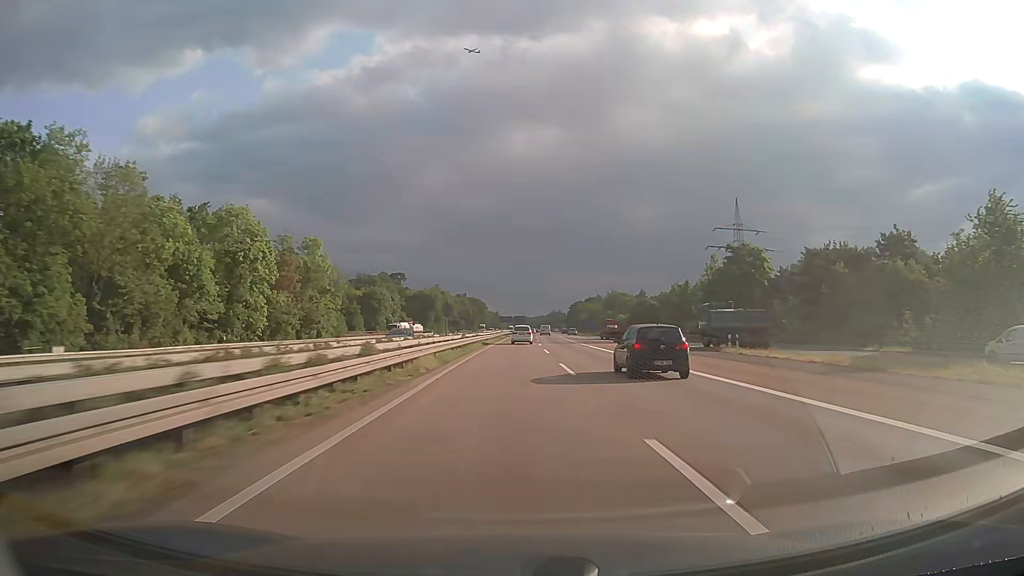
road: motorway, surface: asphalt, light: Day
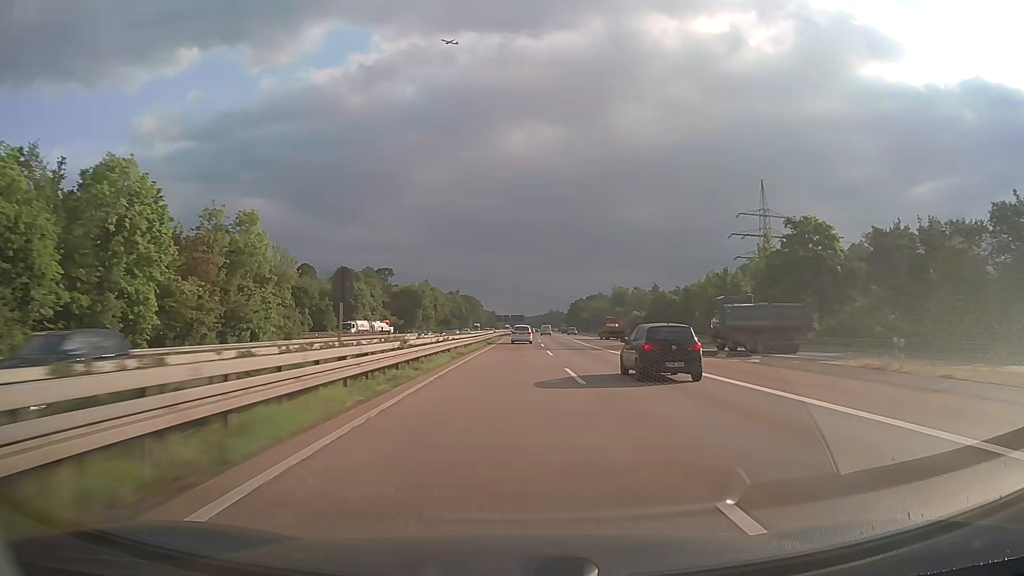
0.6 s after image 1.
(+0.1, +20.7) m; 0°
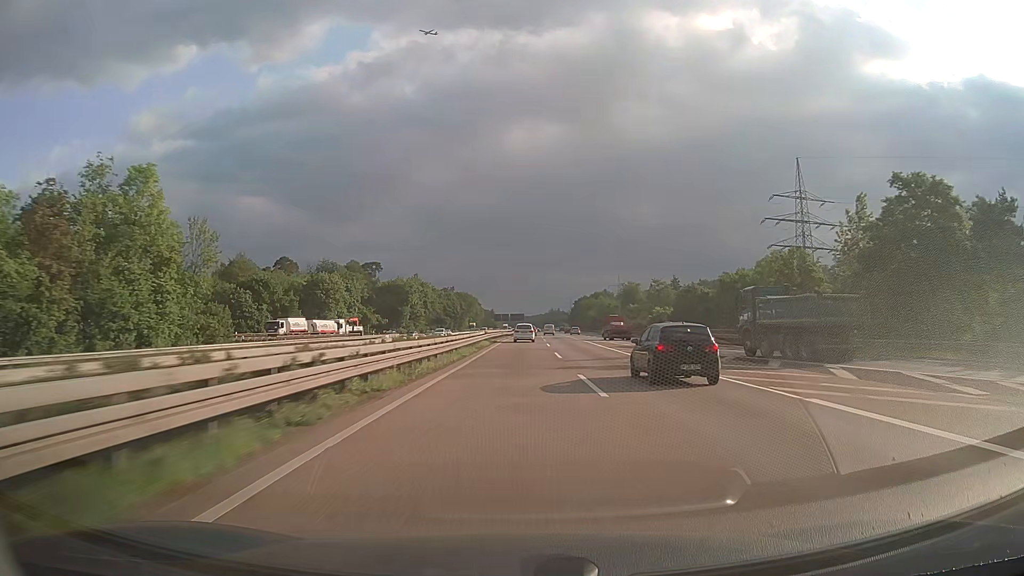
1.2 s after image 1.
(0.0, +20.8) m; 0°
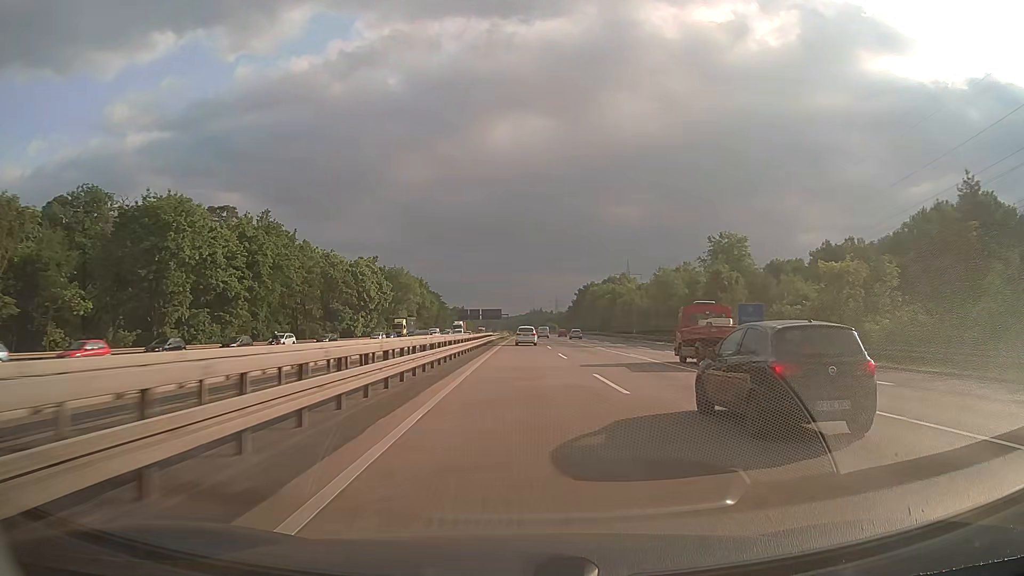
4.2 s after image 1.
(+1.3, +104.6) m; +2°
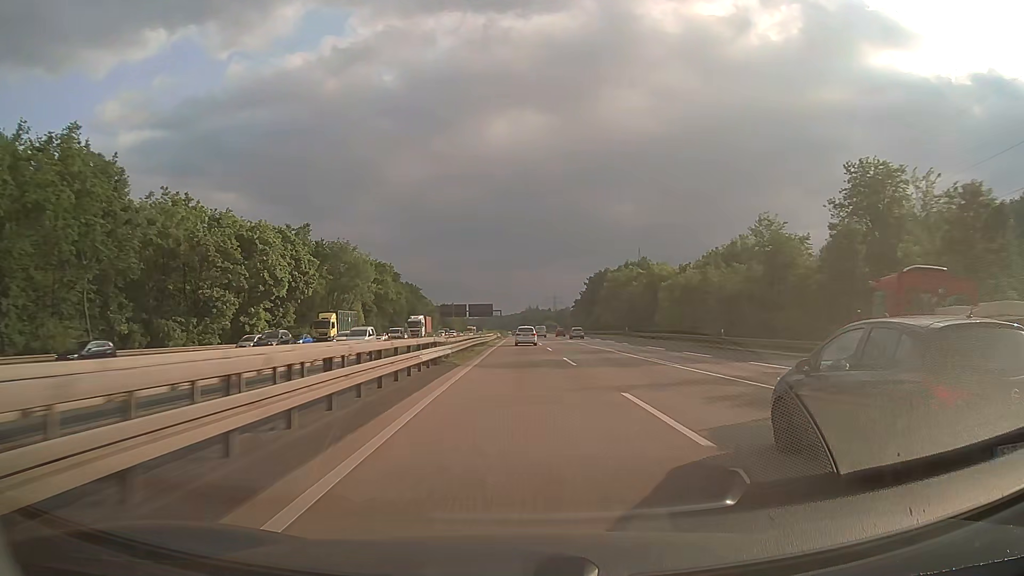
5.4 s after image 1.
(+0.2, +42.1) m; 0°
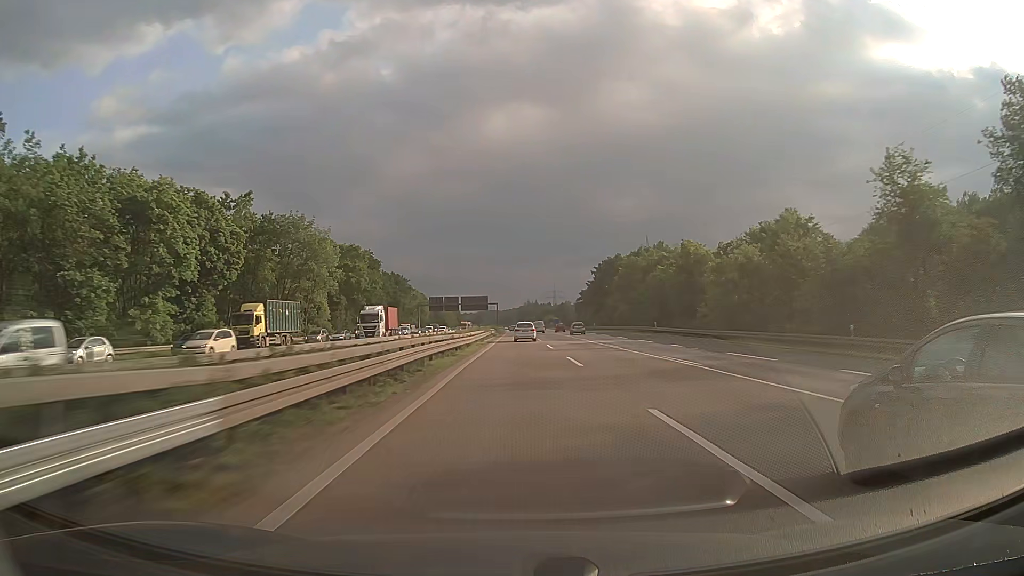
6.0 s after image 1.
(0.0, +21.1) m; 0°
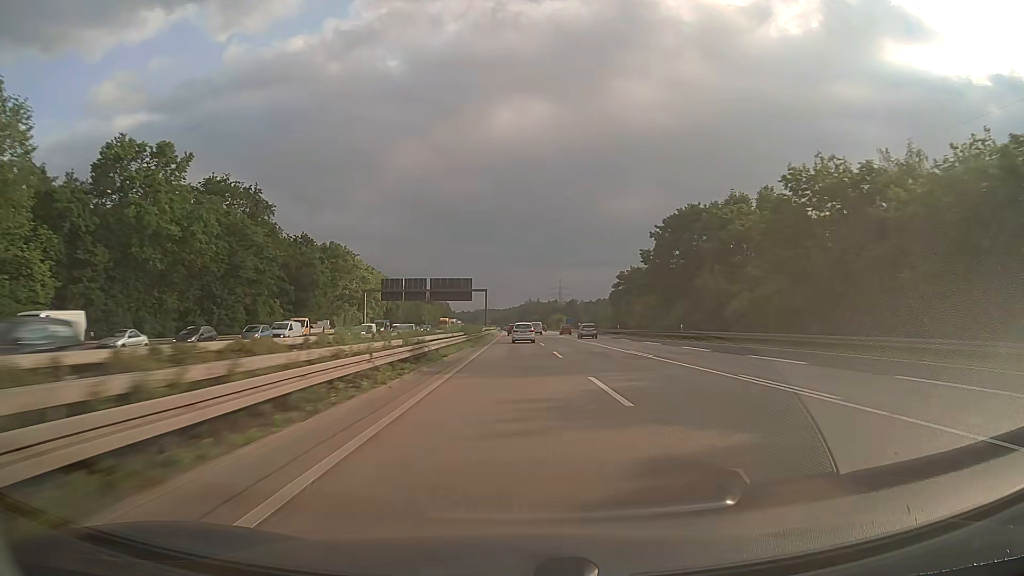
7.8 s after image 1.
(0.0, +63.7) m; 0°
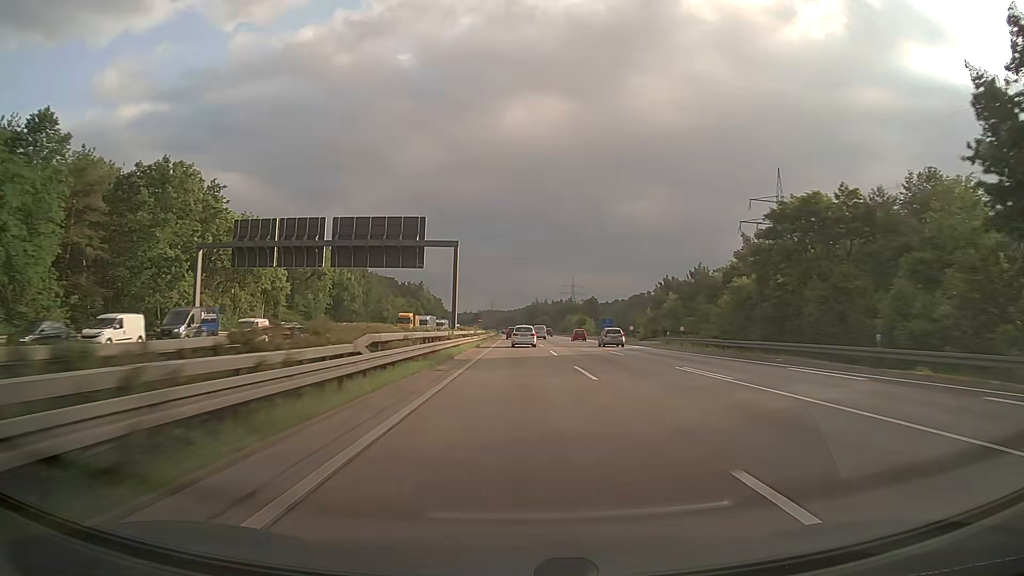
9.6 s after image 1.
(-0.2, +64.0) m; 0°
(0, +10) (0, +20) (0, +30) (0, +40) (0, +50) (0, +60) (0, +70) (0, +80) (0, +90) (0, +100) m
